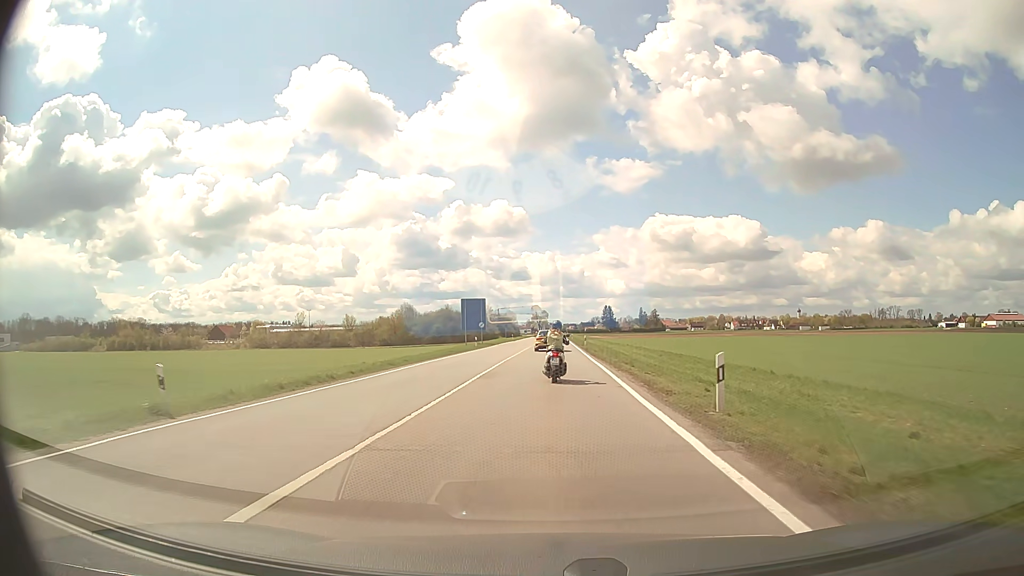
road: secondary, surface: asphalt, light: Day
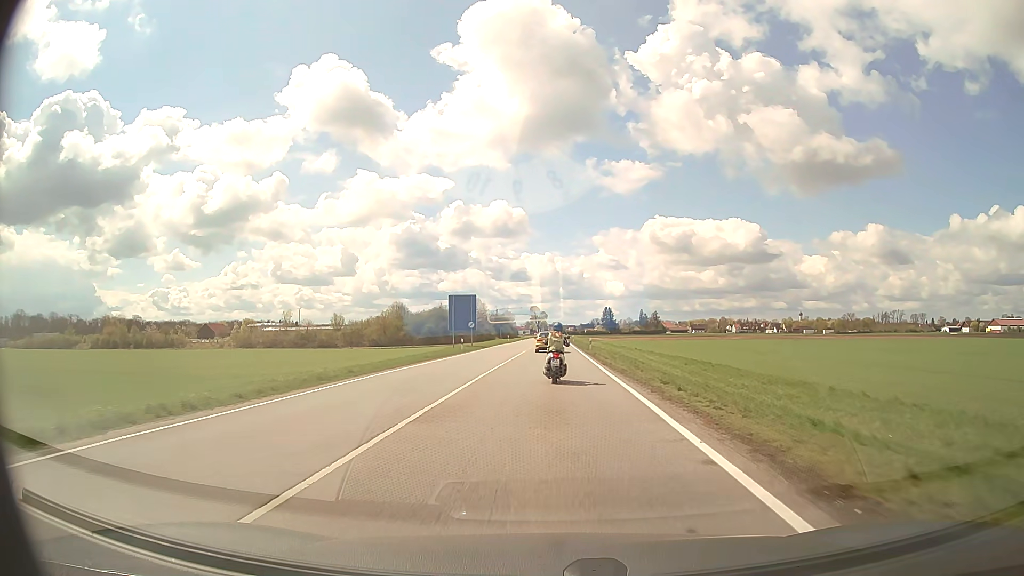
(0.0, +9.1) m; 0°
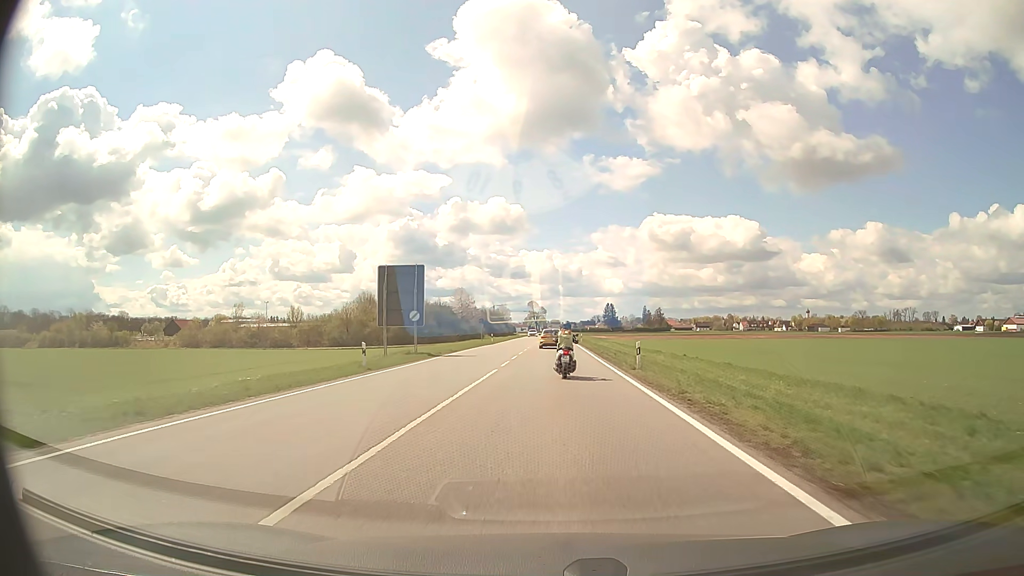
(+0.1, +27.8) m; 0°
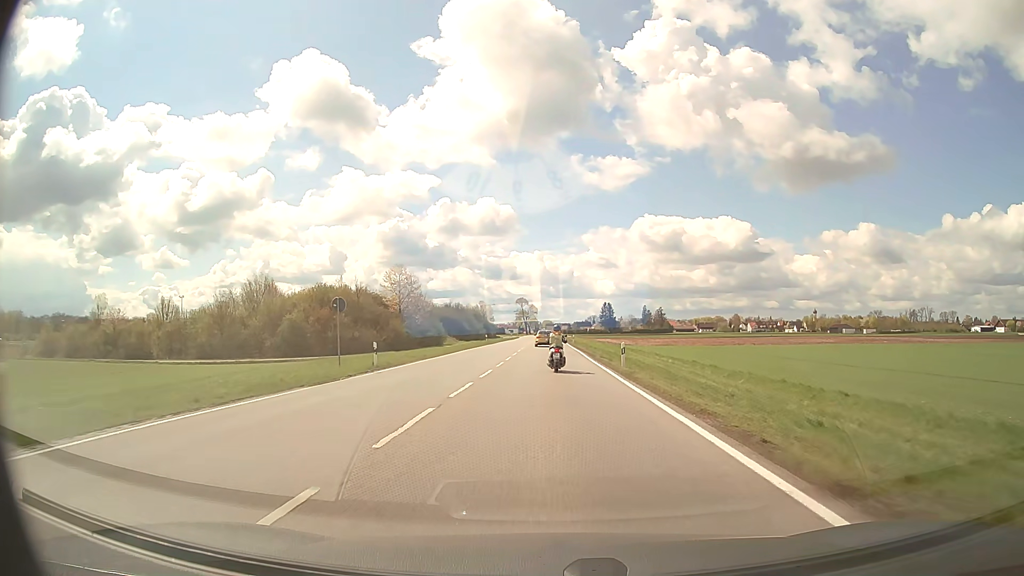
(+0.4, +47.6) m; +1°
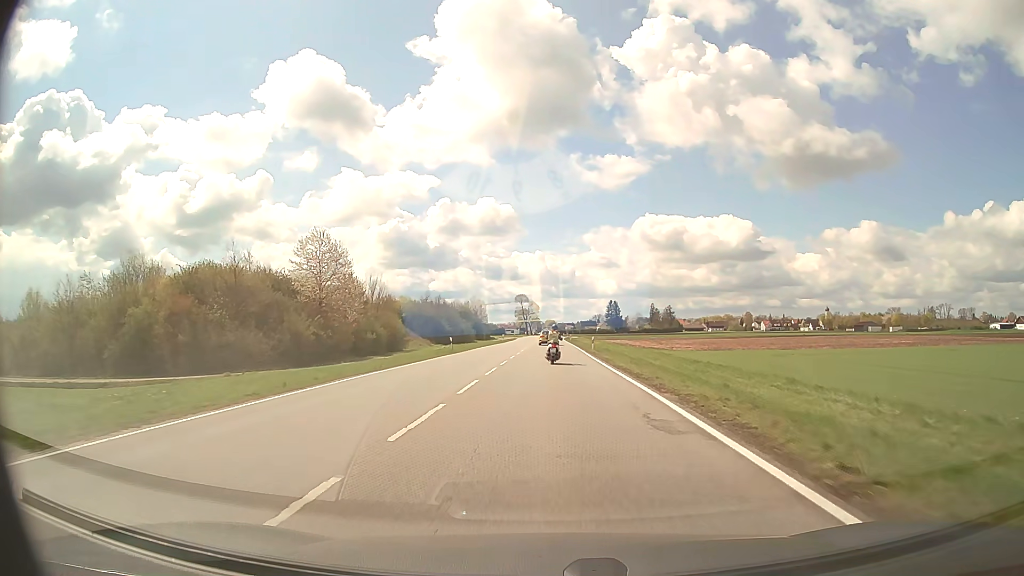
(0.0, +29.8) m; 0°
(0, +10) (0, +20) (0, +30) (0, +40) (0, +50) (0, +60) (0, +70) (0, +80) (0, +90) (+1, +100) m
